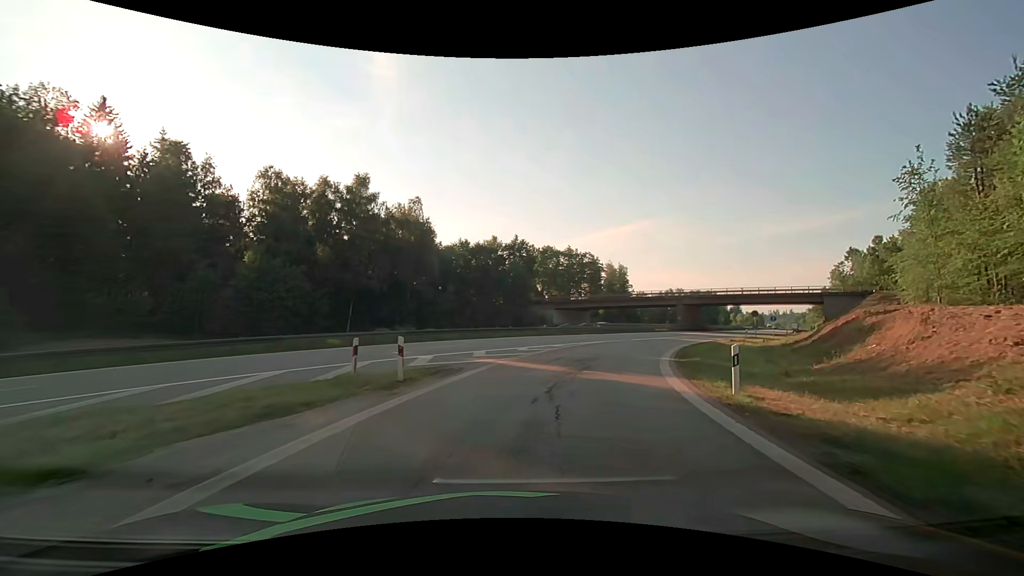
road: motorway_link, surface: asphalt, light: Day
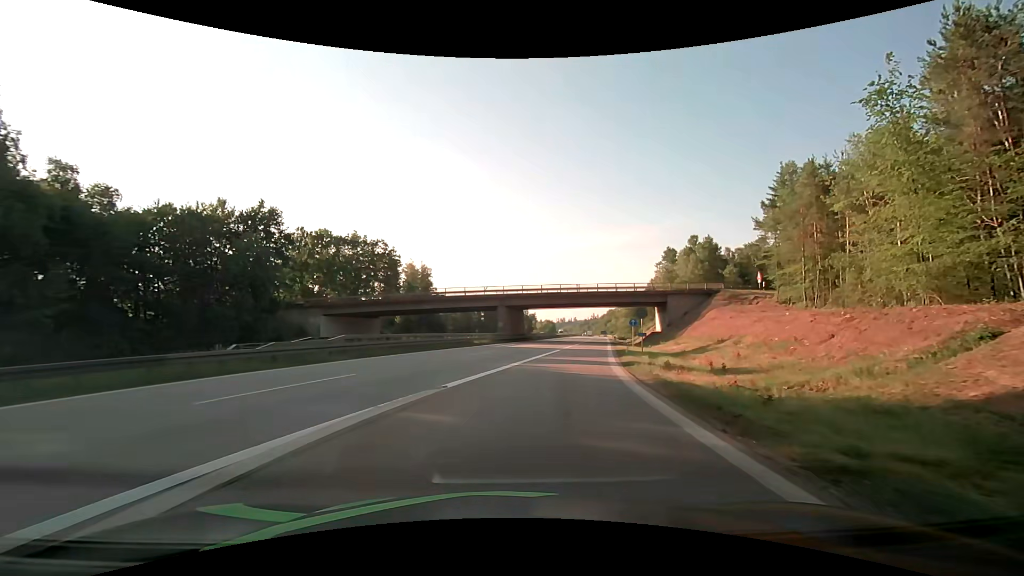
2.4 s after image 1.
(+5.8, +27.3) m; +22°
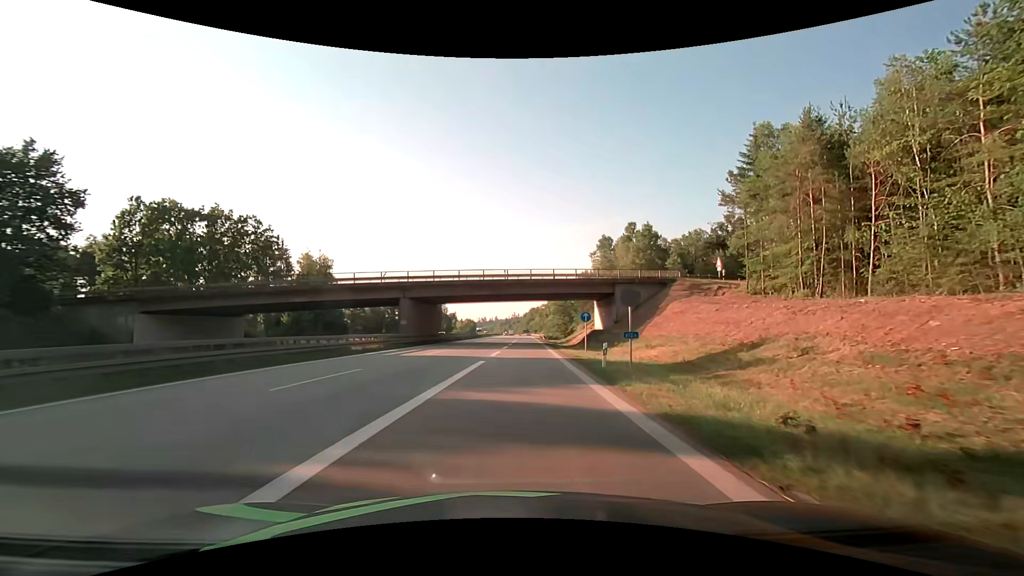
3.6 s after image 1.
(+1.3, +15.4) m; +9°
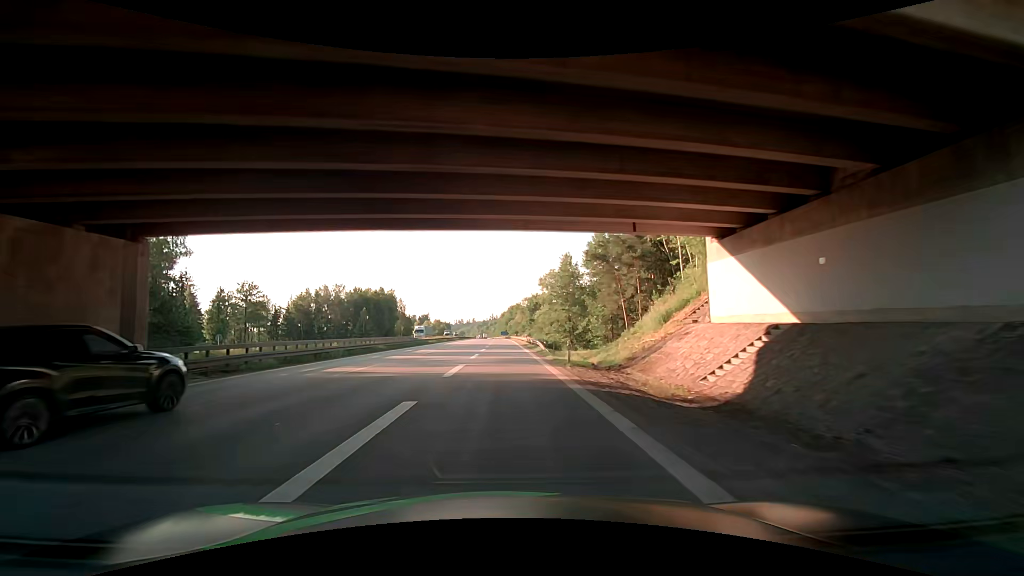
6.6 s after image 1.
(+2.3, +49.1) m; +3°
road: motorway
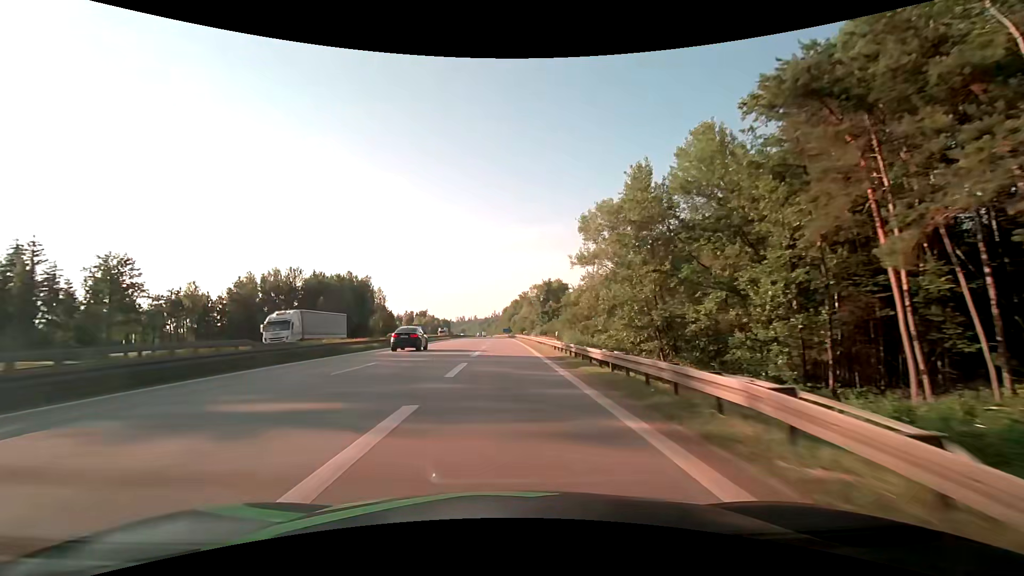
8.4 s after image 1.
(-0.5, +37.4) m; 0°
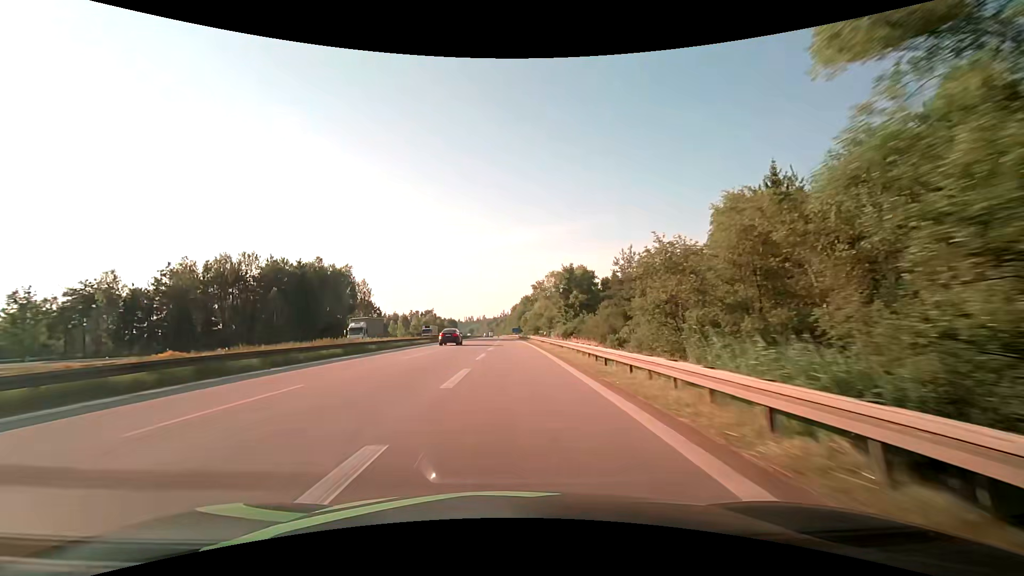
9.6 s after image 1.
(-0.2, +27.5) m; -1°
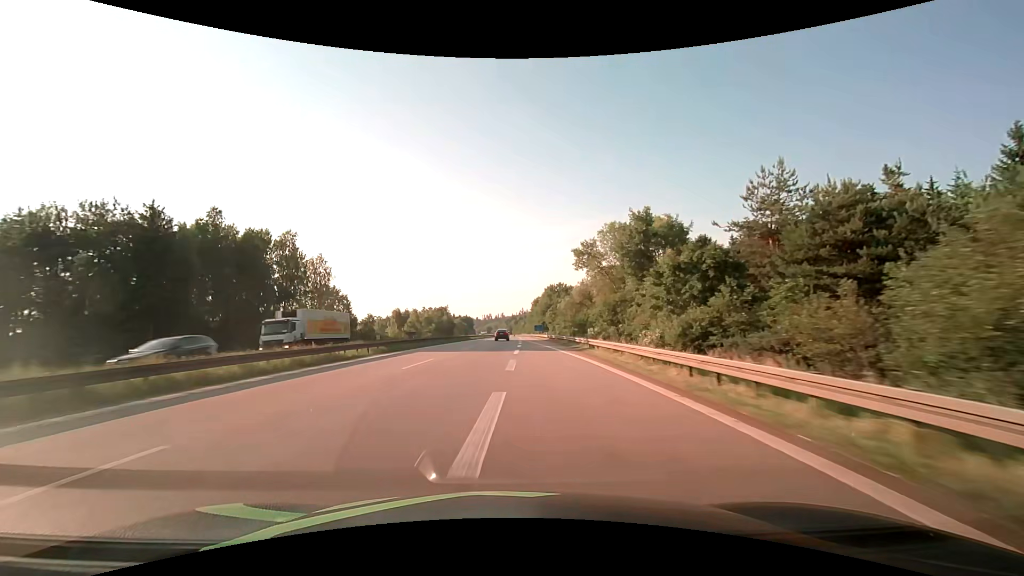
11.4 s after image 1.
(-0.6, +43.3) m; -2°
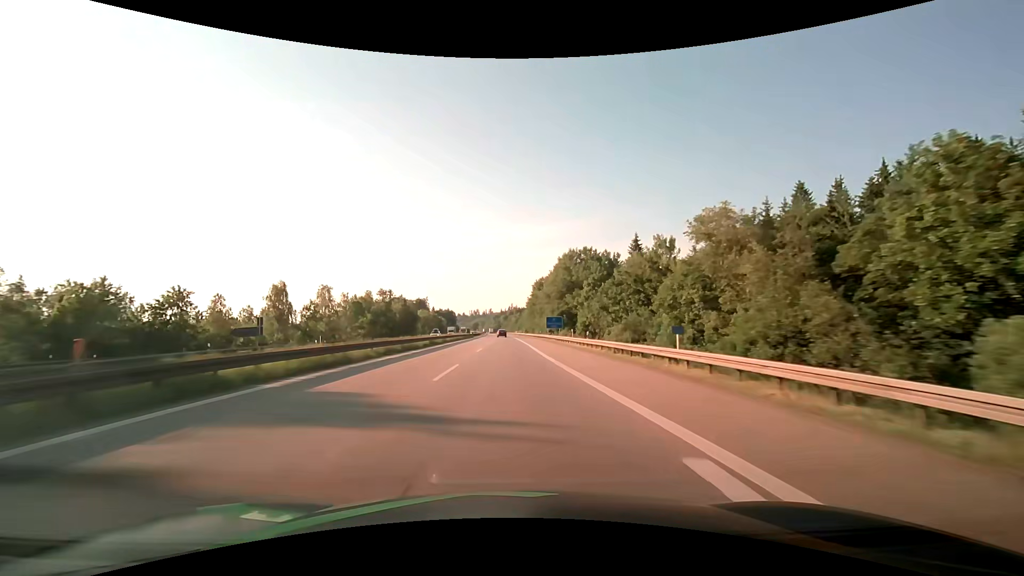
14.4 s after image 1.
(-0.1, +77.0) m; +1°
(0, +10) (0, +20) (0, +30) (0, +40) (0, +50) (0, +60) (0, +70) (0, +80) (0, +90) (0, +100) m
